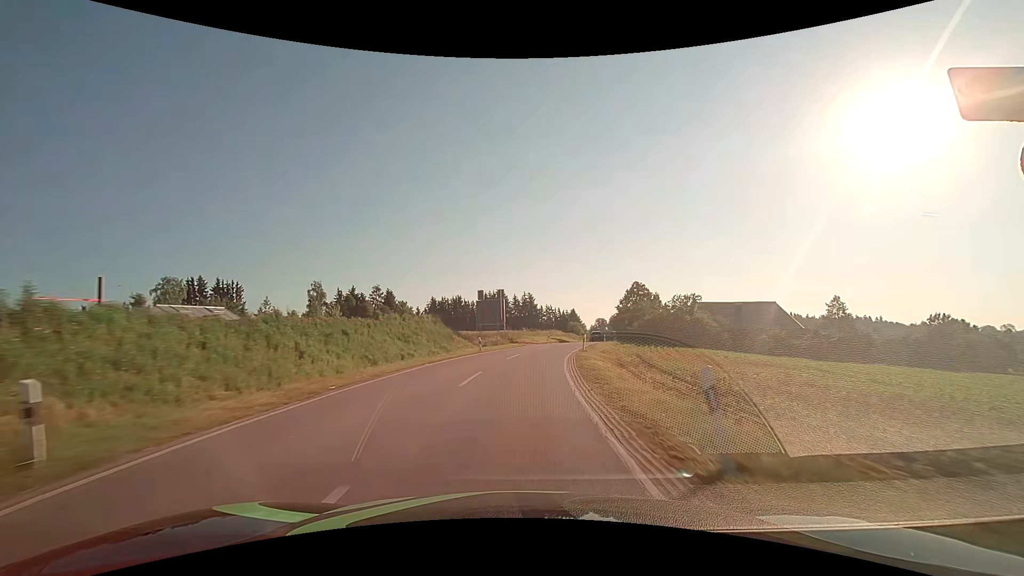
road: secondary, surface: asphalt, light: Day
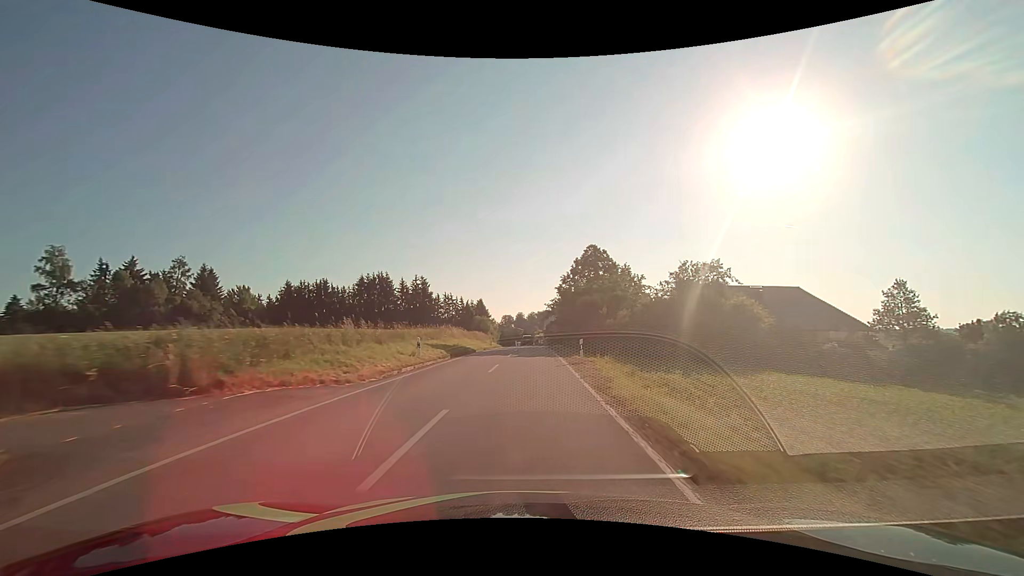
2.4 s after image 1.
(+3.7, +42.8) m; +11°
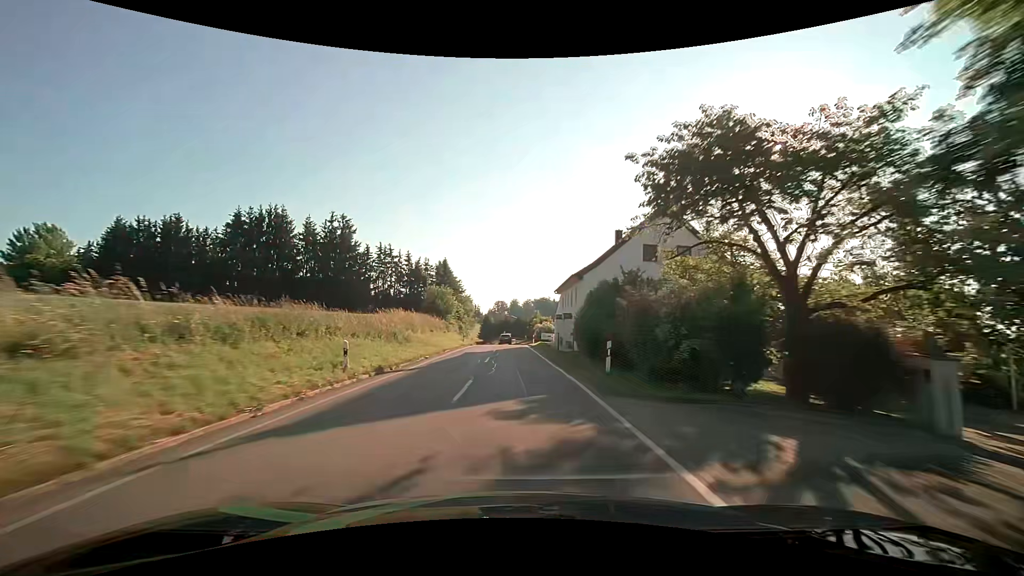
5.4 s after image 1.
(+1.3, +54.4) m; +1°
(0, +10) (0, +20) (0, +30) (0, +40) (-1, +50) (-1, +60) (-1, +70) (-2, +80) (-3, +90) (-5, +100) m
